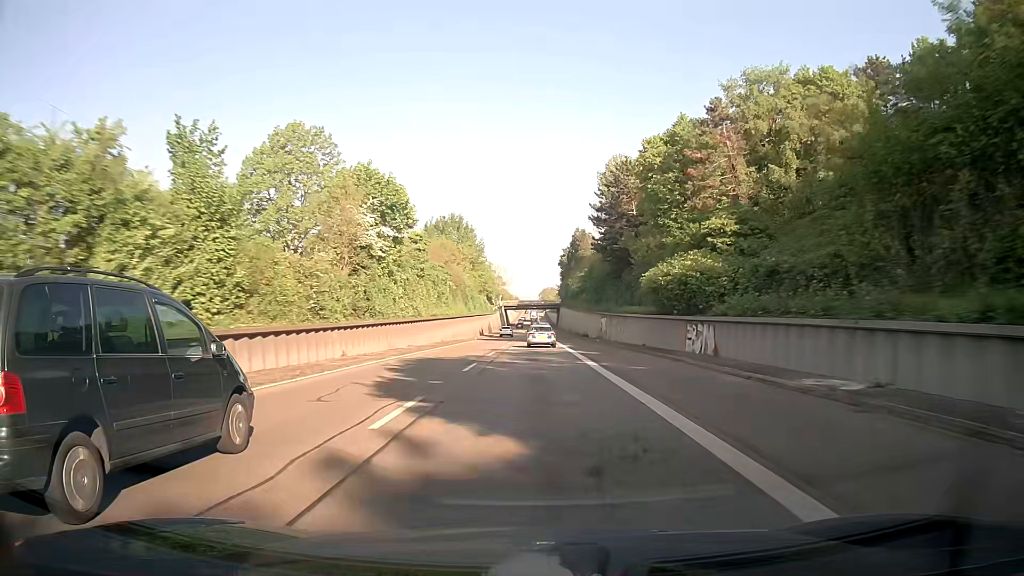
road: trunk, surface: asphalt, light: Day
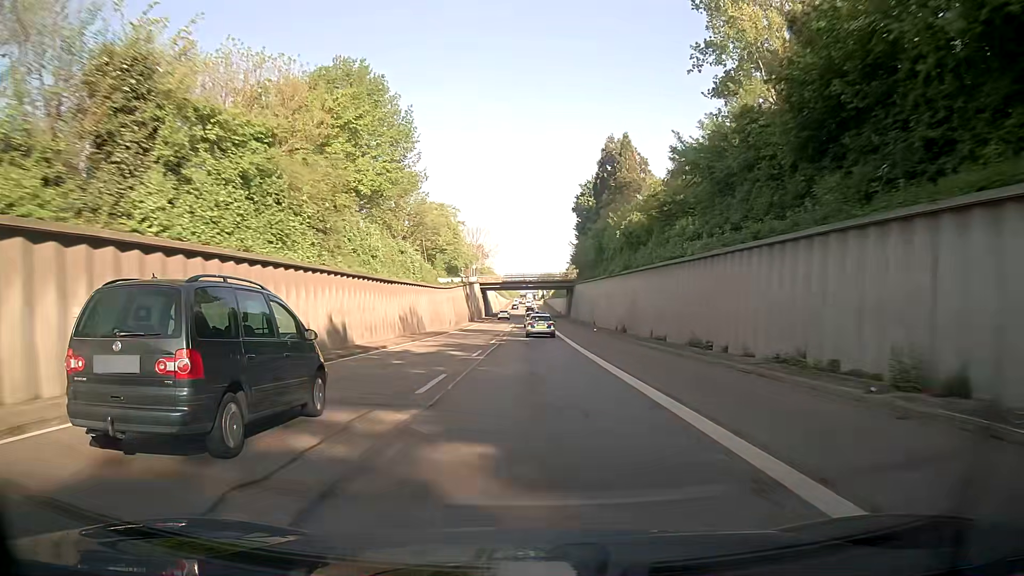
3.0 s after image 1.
(0.0, +77.0) m; 0°
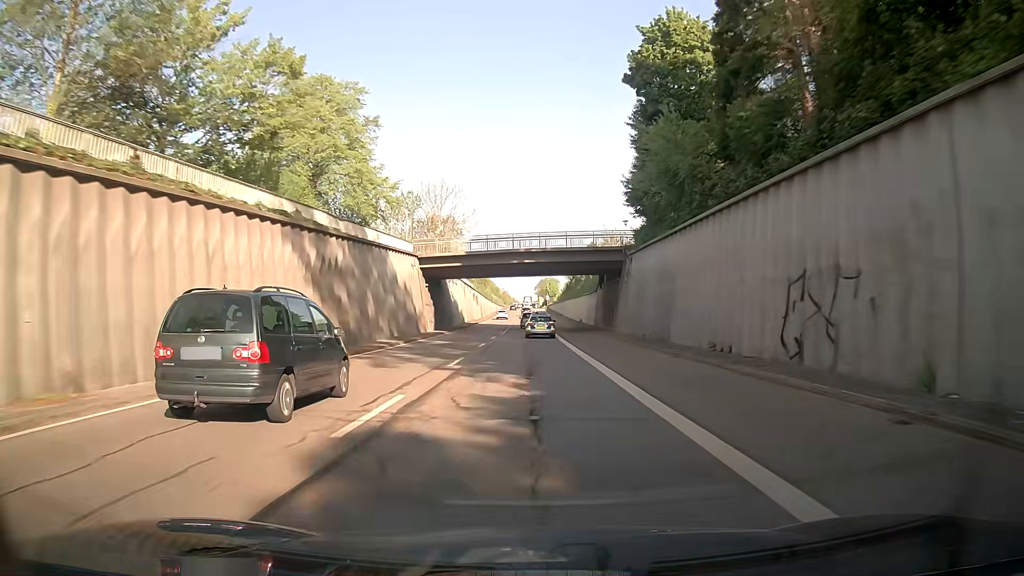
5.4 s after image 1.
(+0.3, +61.5) m; +1°
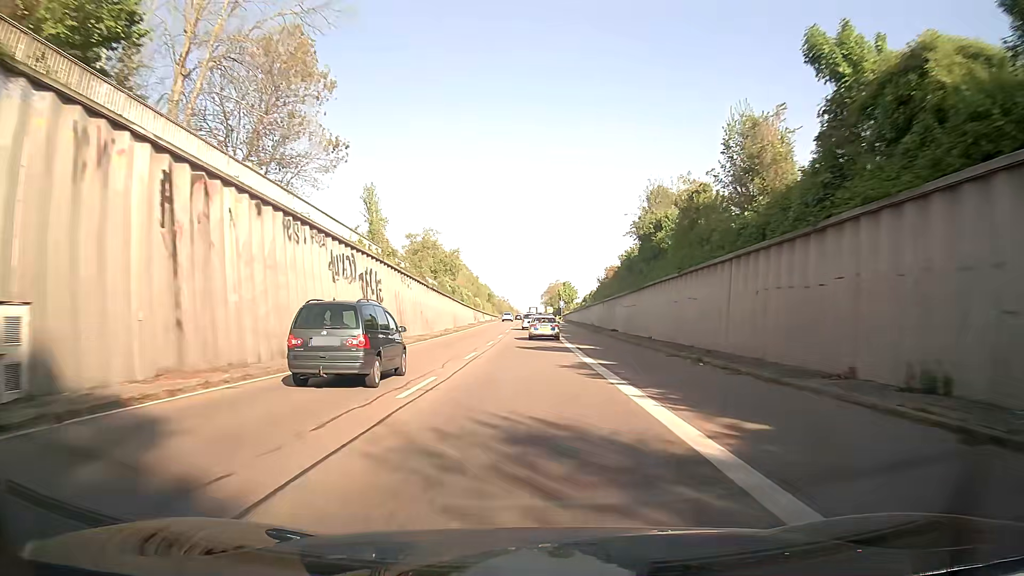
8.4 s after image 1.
(-0.6, +76.1) m; -1°
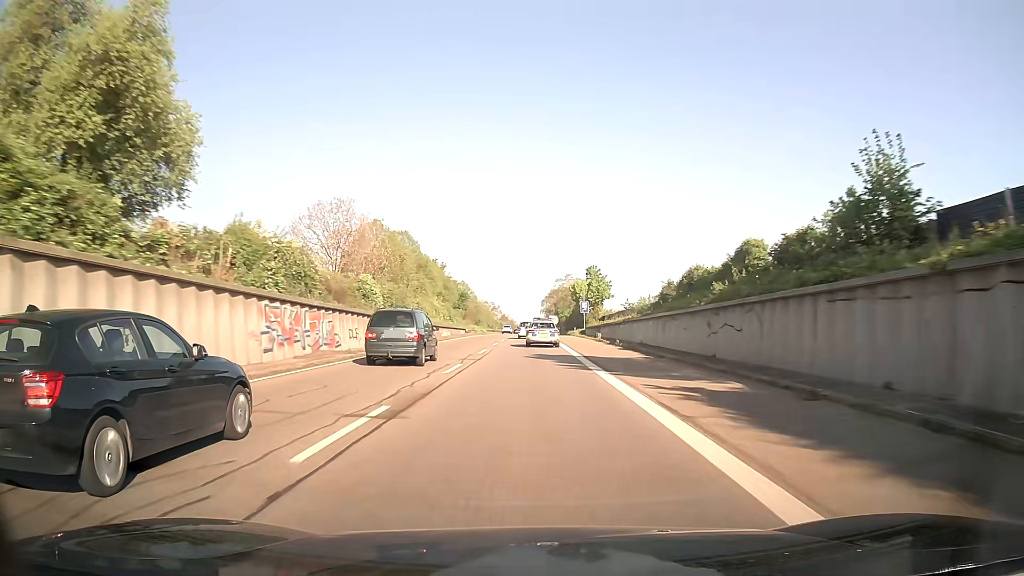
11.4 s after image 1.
(+0.4, +74.0) m; 0°
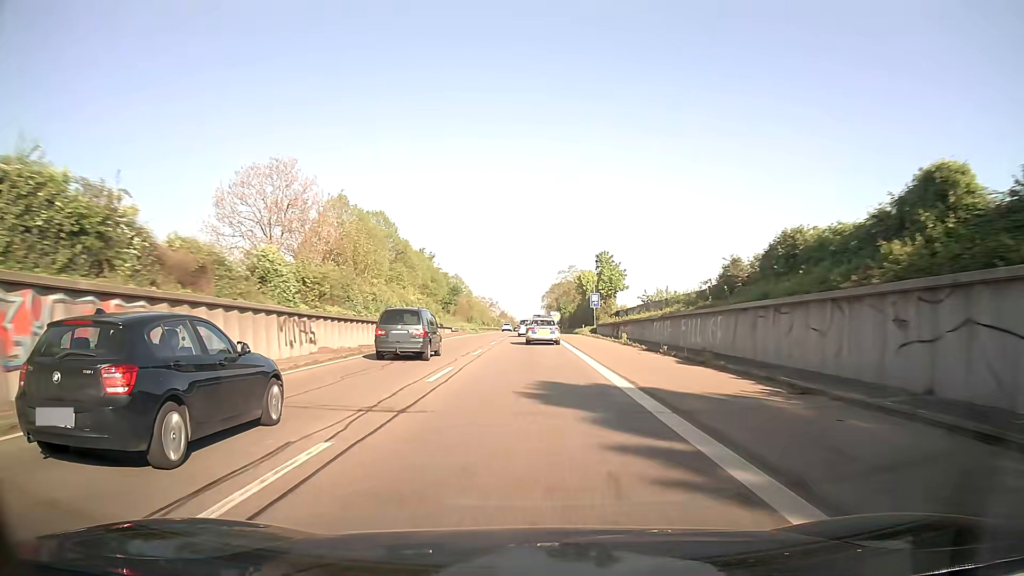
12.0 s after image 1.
(0.0, +14.4) m; 0°
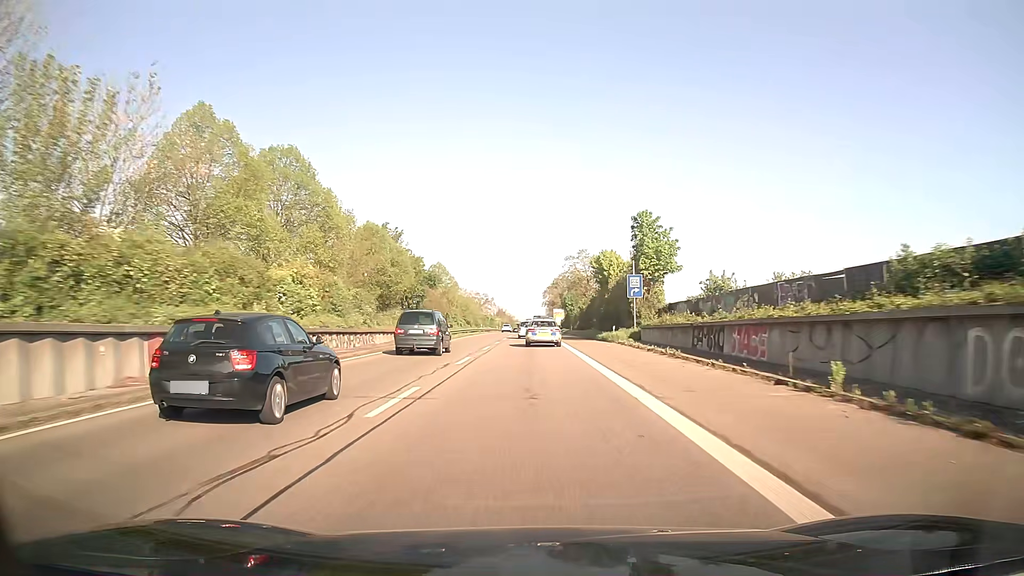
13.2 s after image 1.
(0.0, +28.5) m; 0°
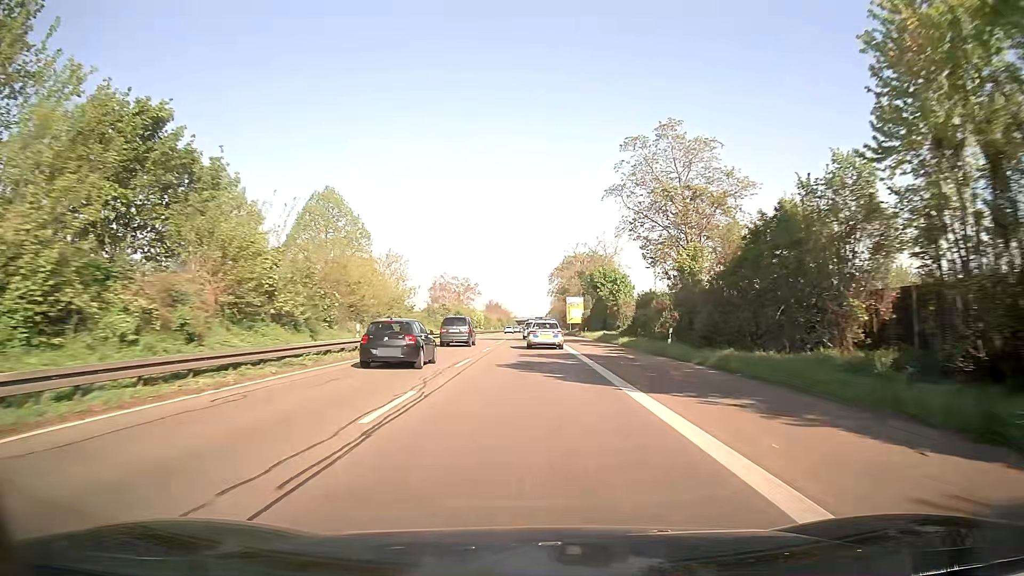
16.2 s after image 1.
(-0.2, +69.0) m; 0°
(0, +10) (0, +20) (0, +30) (0, +40) (0, +50) (0, +60) (0, +70) (0, +80) (0, +90) (0, +100) m
